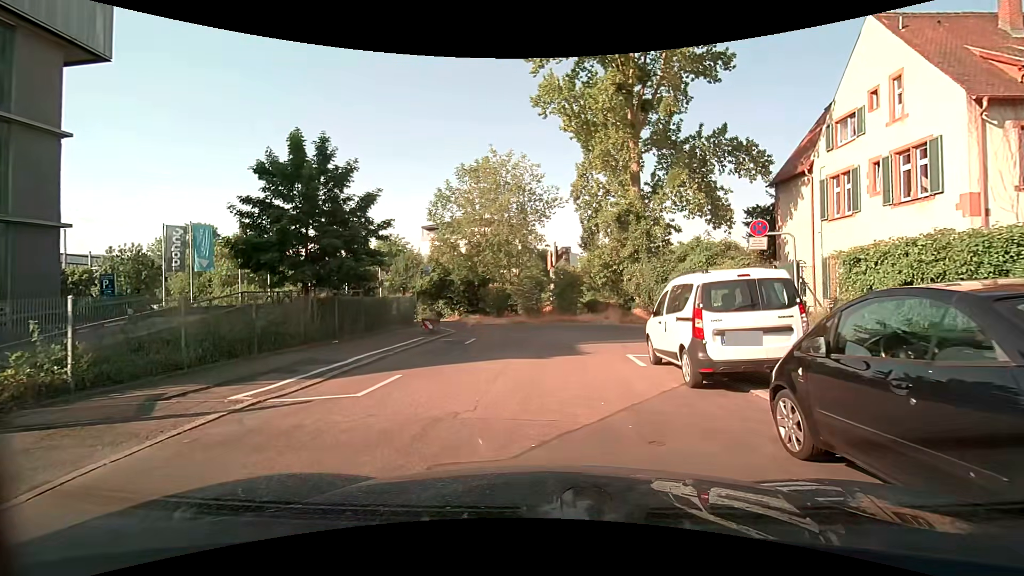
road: residential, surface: asphalt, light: Day
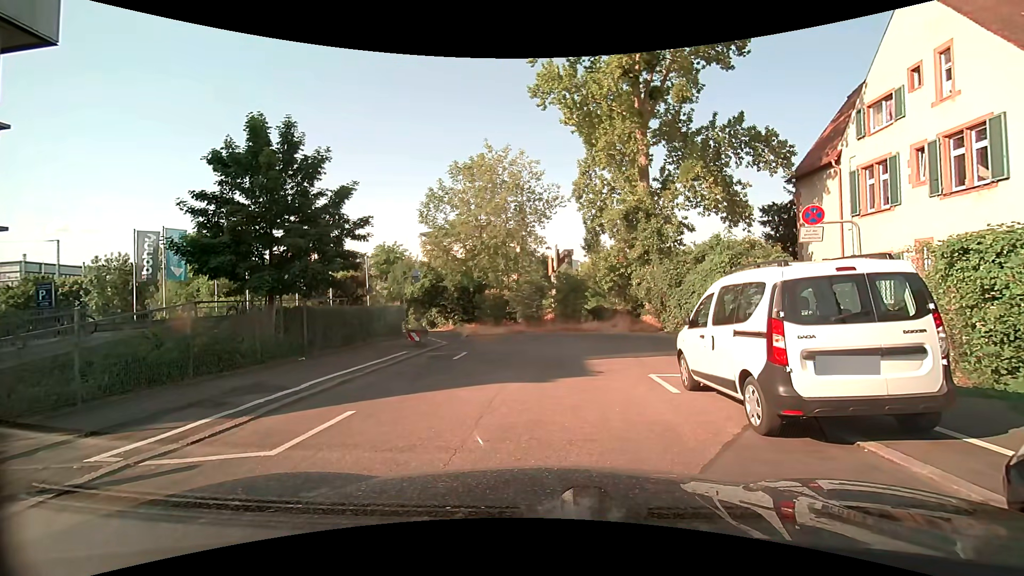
(0.0, +2.3) m; -1°
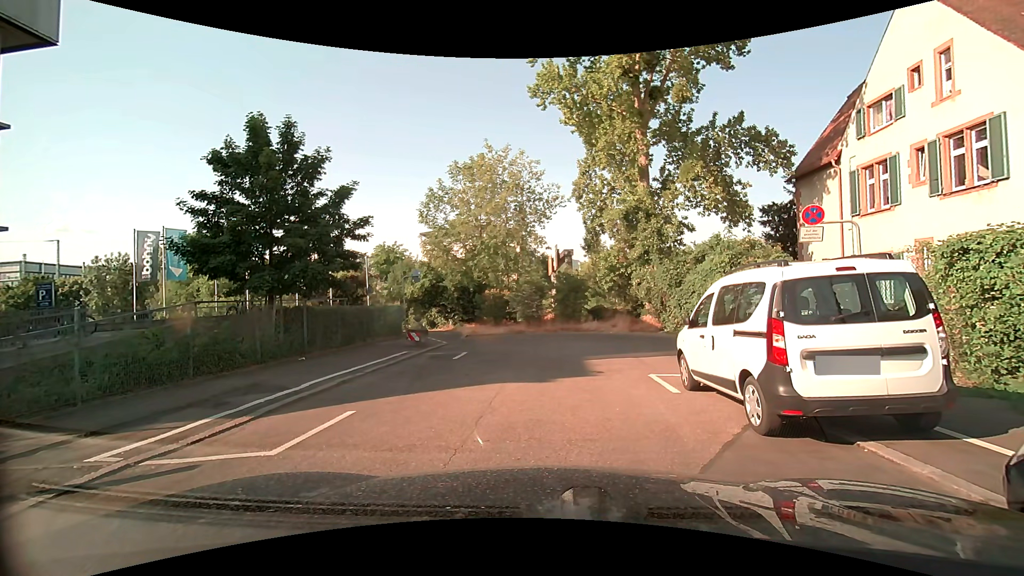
(0.0, 0.0) m; 0°
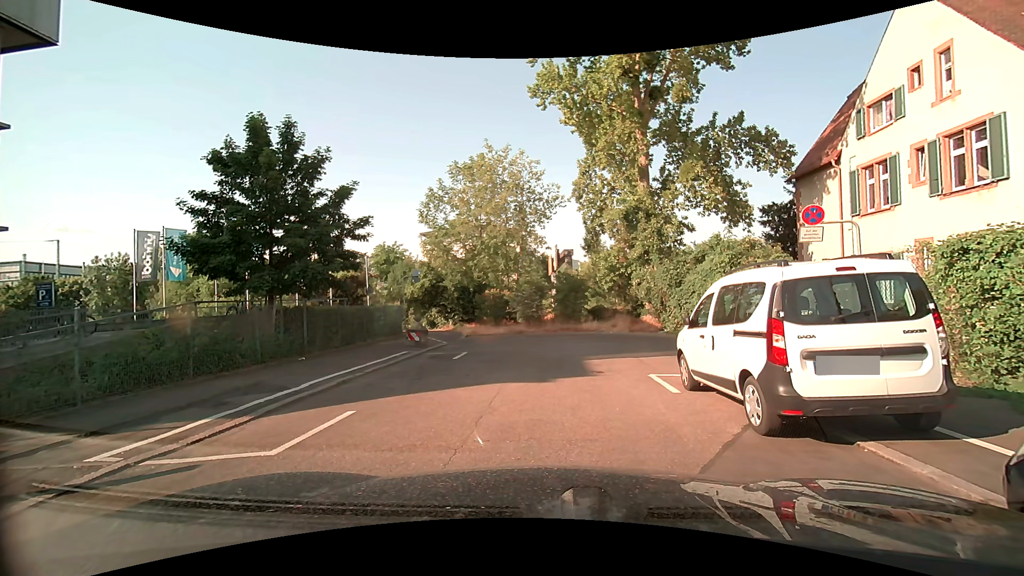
(0.0, 0.0) m; 0°
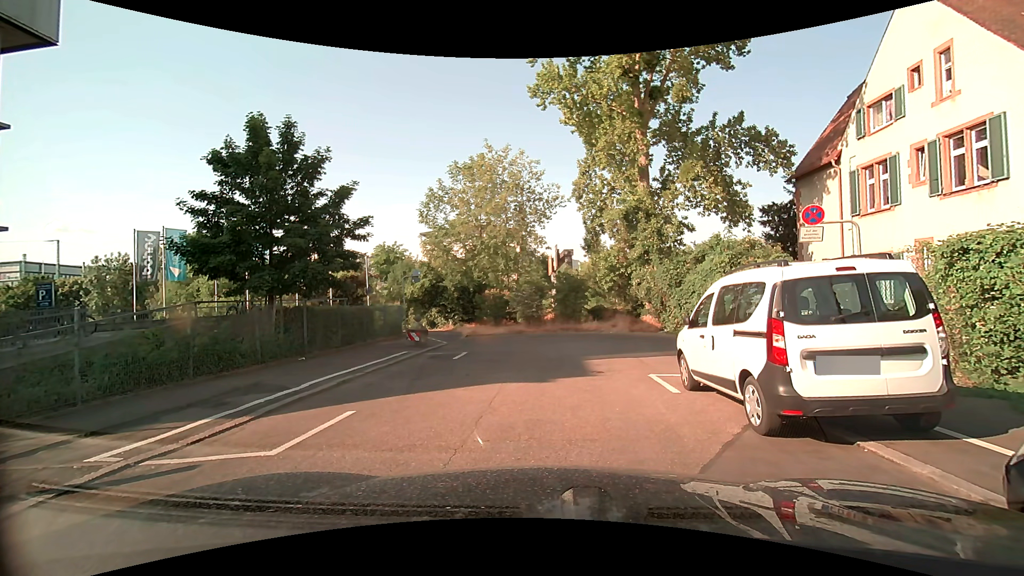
(0.0, 0.0) m; 0°
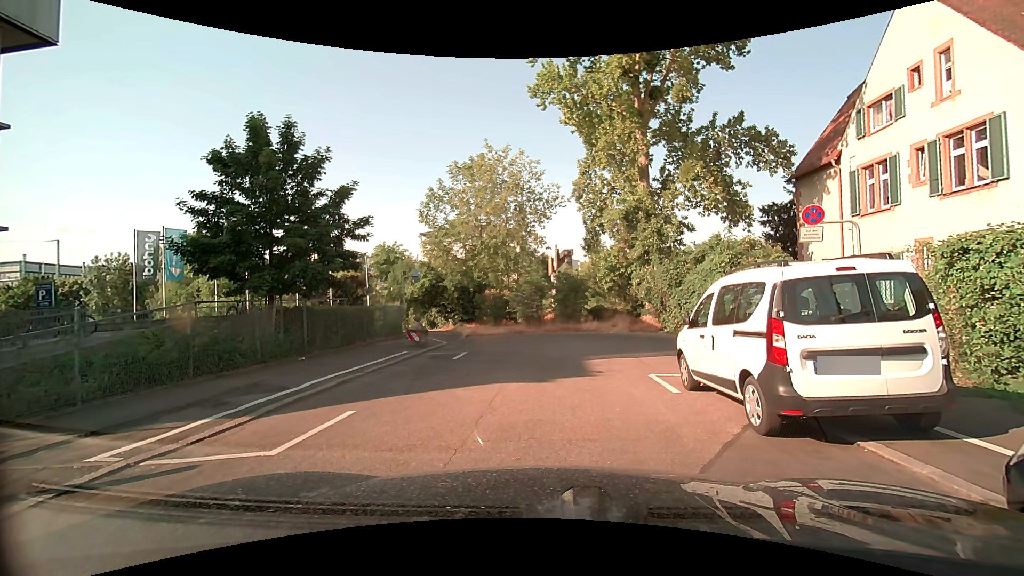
(0.0, 0.0) m; 0°
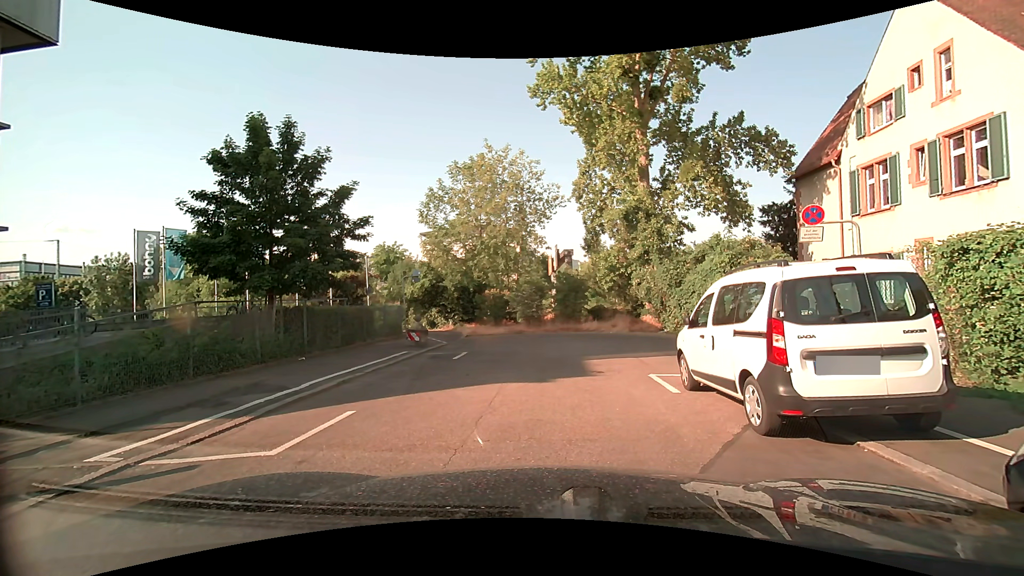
(0.0, 0.0) m; 0°
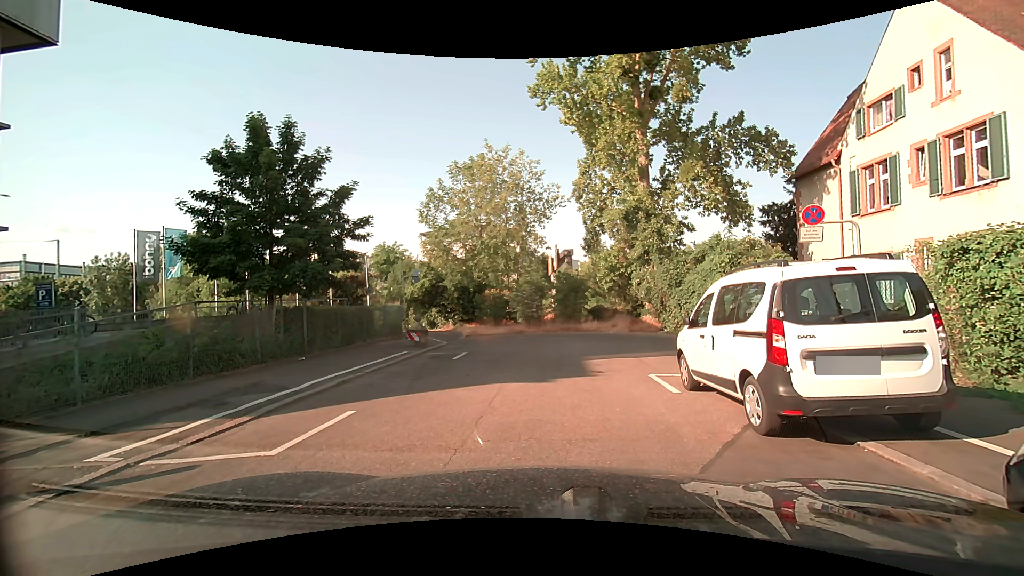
(0.0, 0.0) m; 0°
